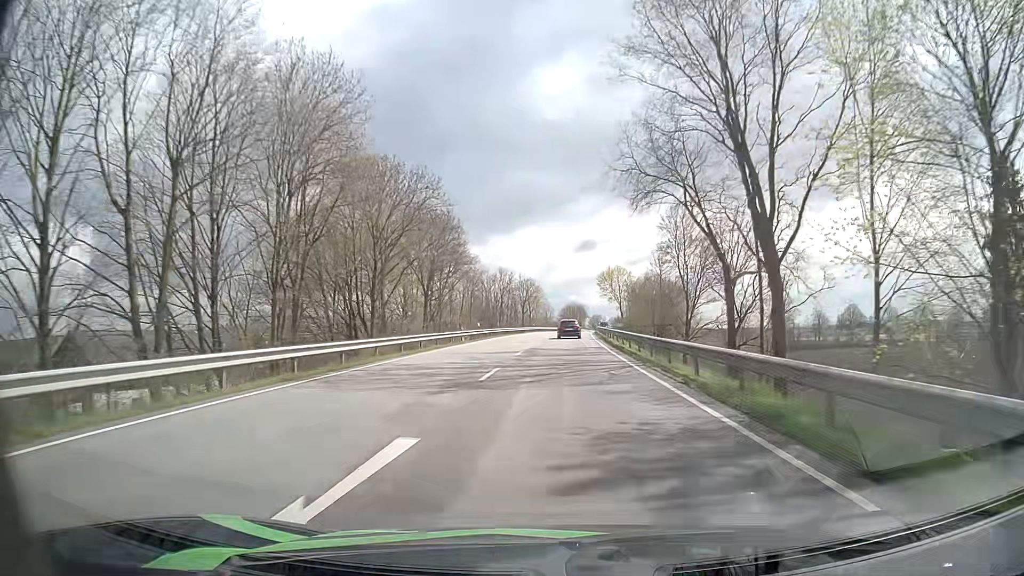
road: primary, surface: asphalt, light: Day
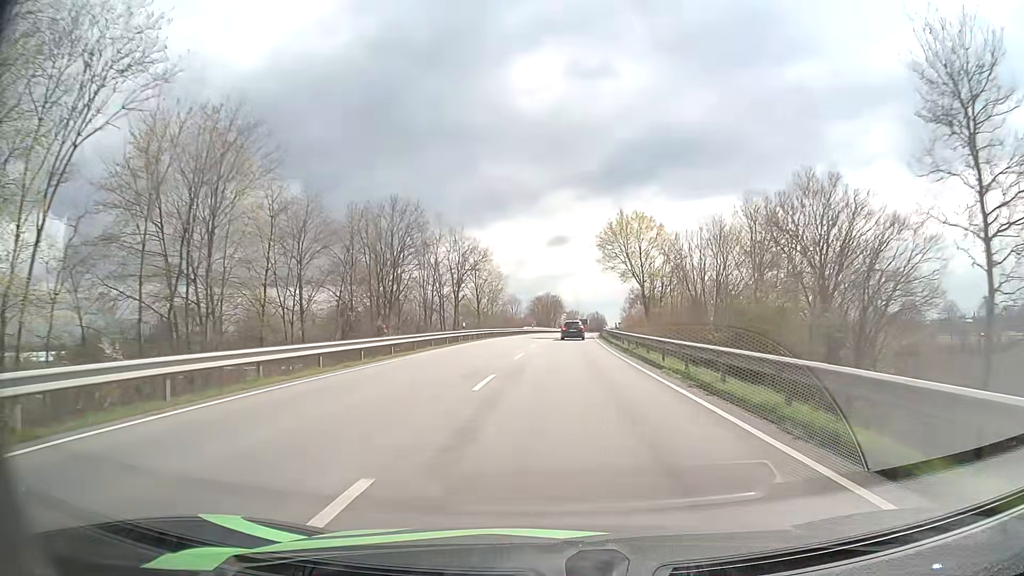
(+1.5, +58.5) m; +2°
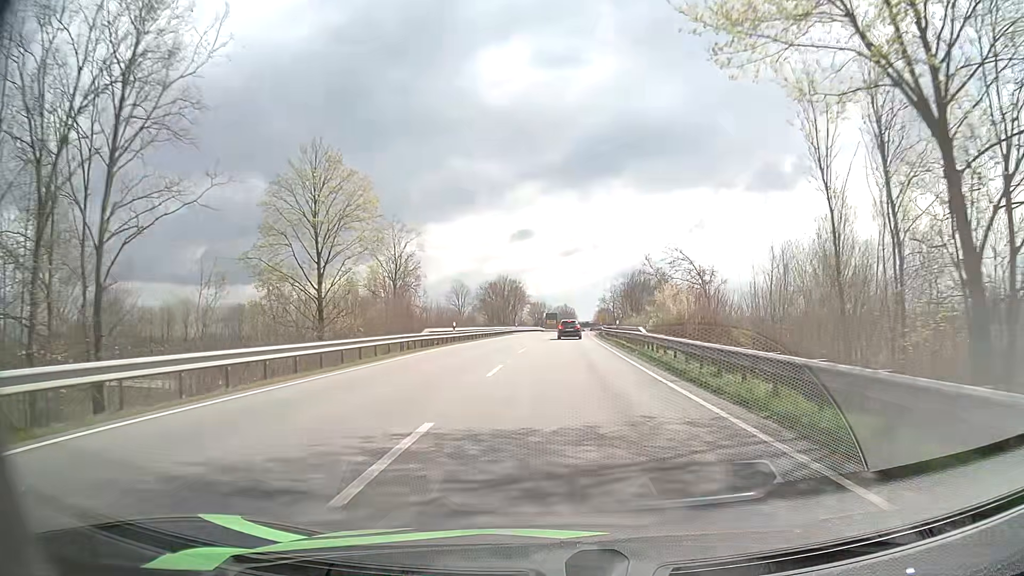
(+1.4, +52.4) m; +3°
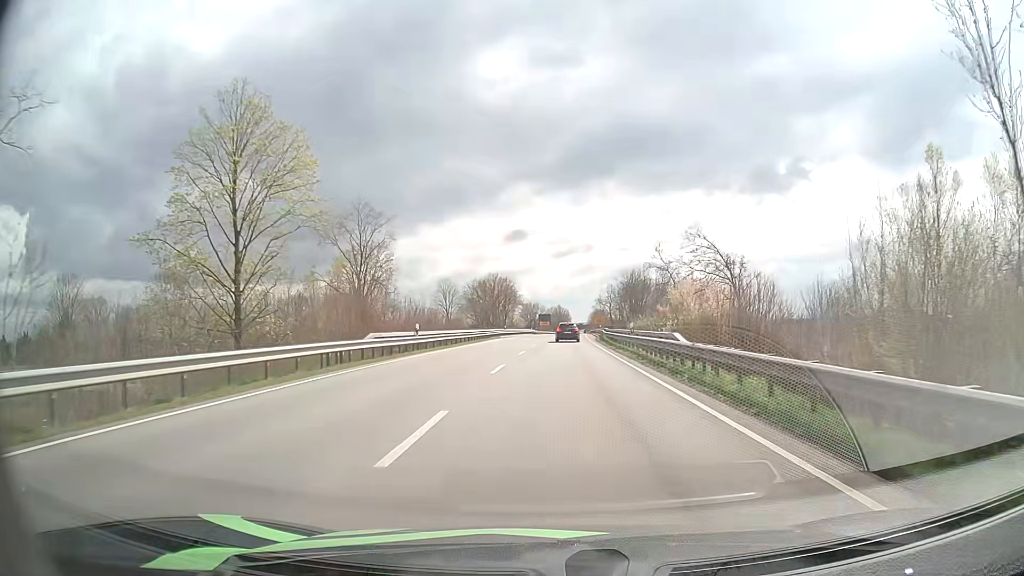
(0.0, +9.8) m; 0°
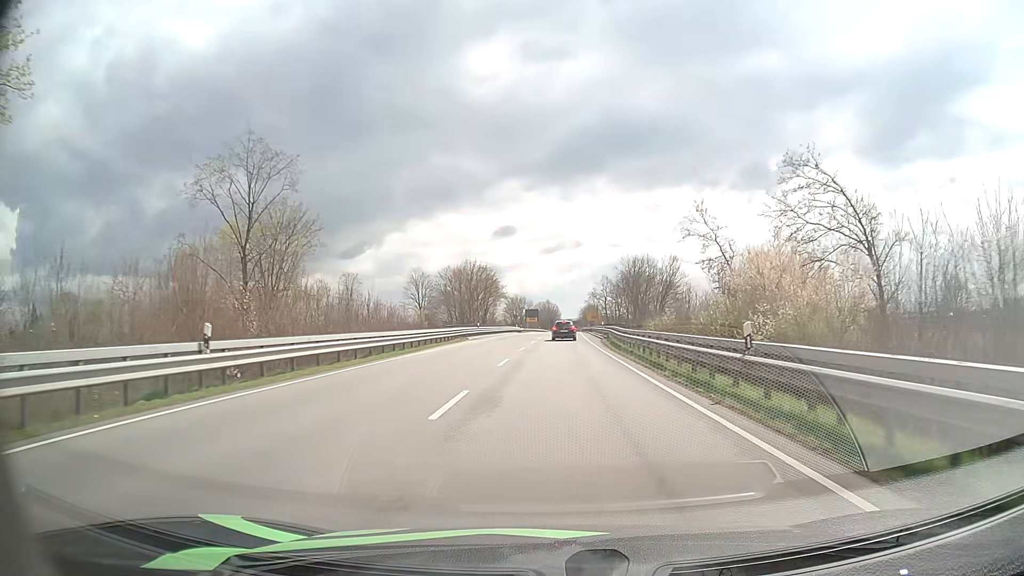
(+0.2, +19.3) m; +1°
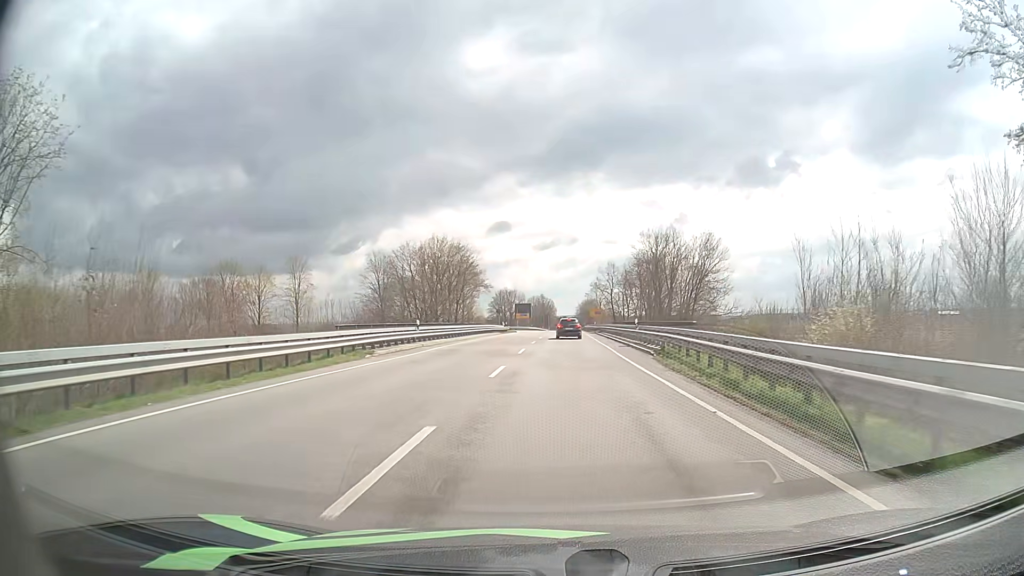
(+0.1, +27.0) m; +1°
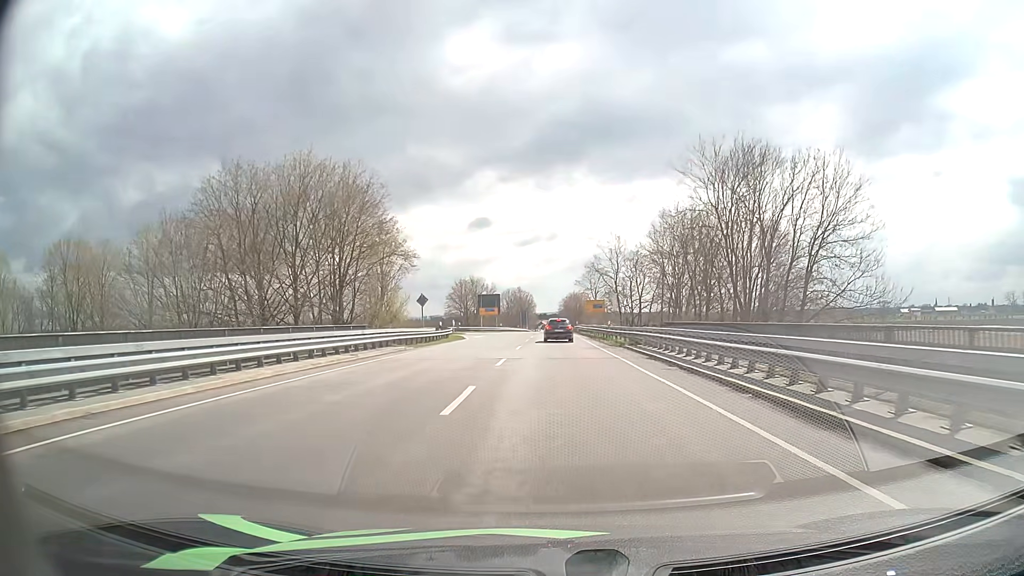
(+0.4, +39.9) m; +1°
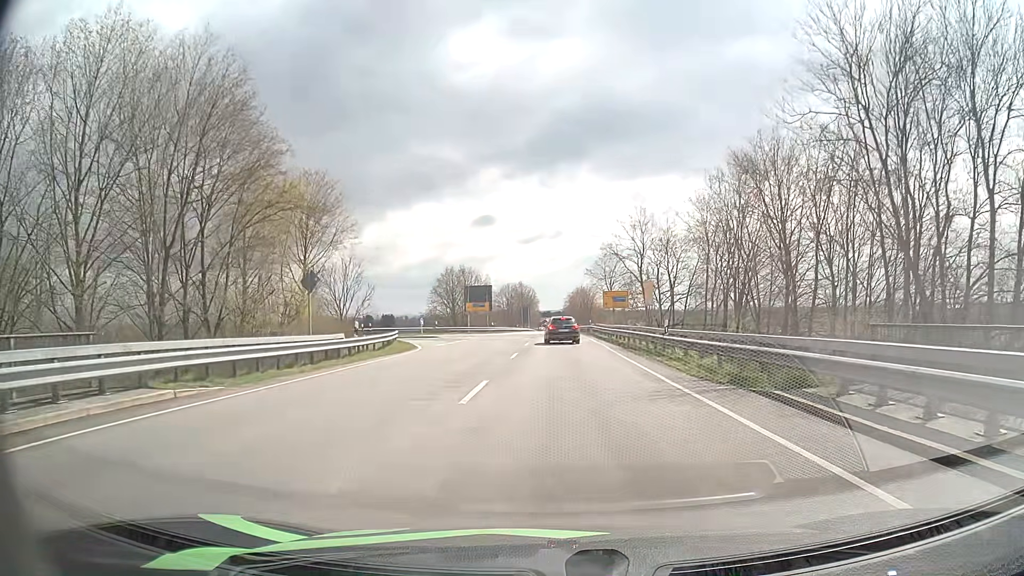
(0.0, +20.4) m; 0°
(0, +10) (0, +20) (0, +30) (0, +40) (-1, +50) (-9, +56) (-18, +58) (-28, +58) (-38, +57) (-48, +57) m
